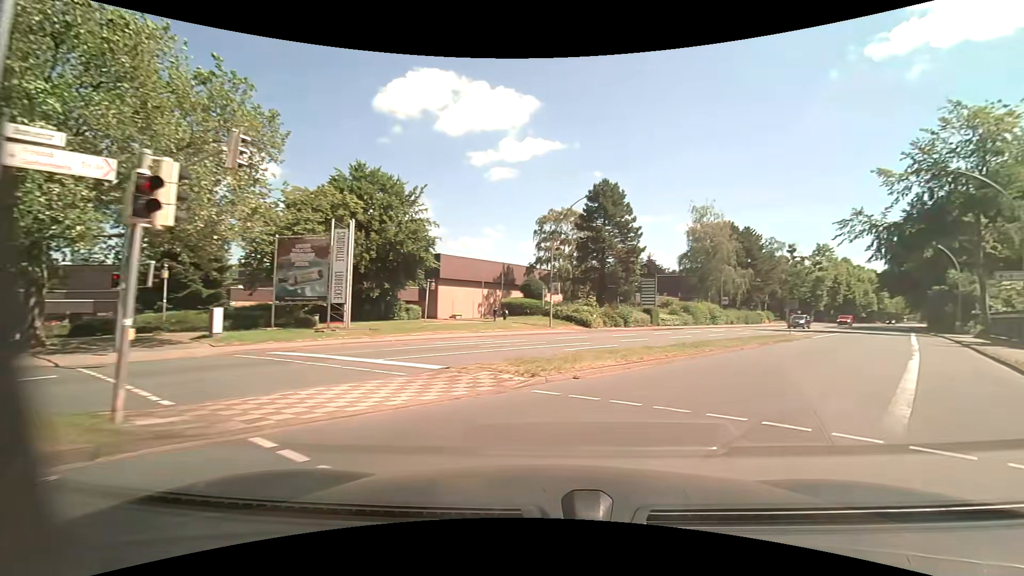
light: Day
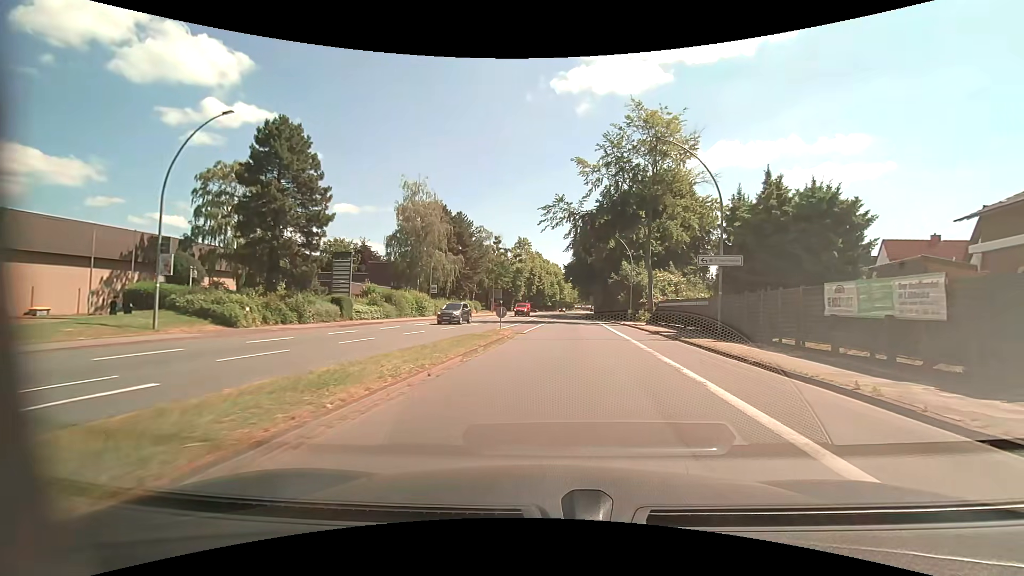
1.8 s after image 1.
(+3.8, +11.5) m; +32°
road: primary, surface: asphalt
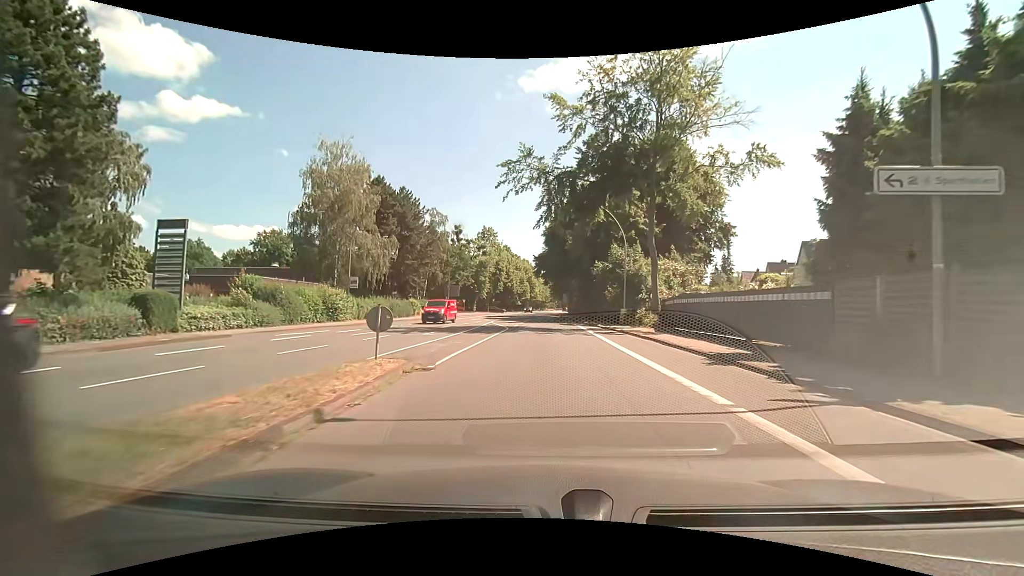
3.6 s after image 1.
(+0.7, +15.7) m; +3°
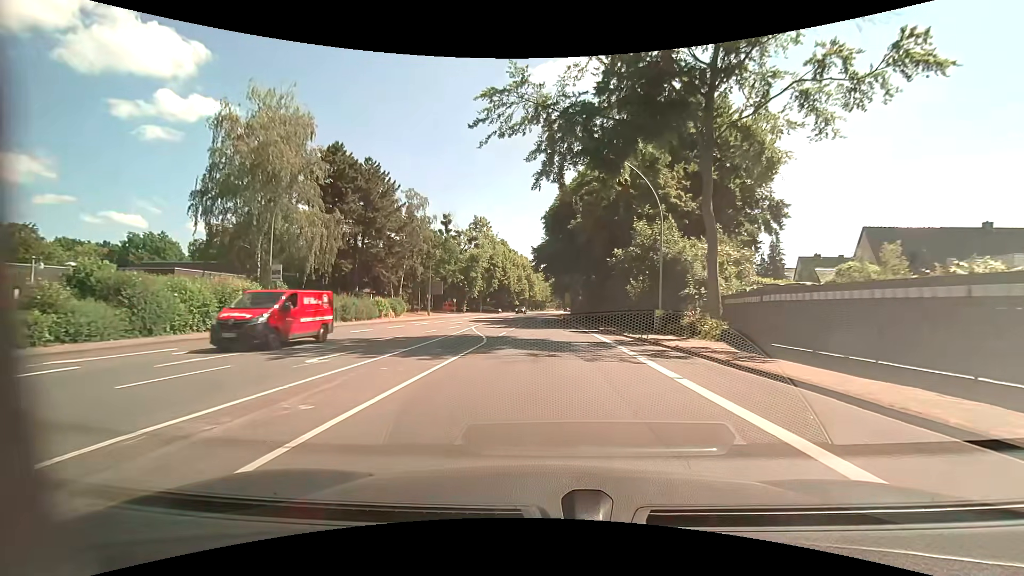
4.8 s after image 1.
(0.0, +12.2) m; 0°
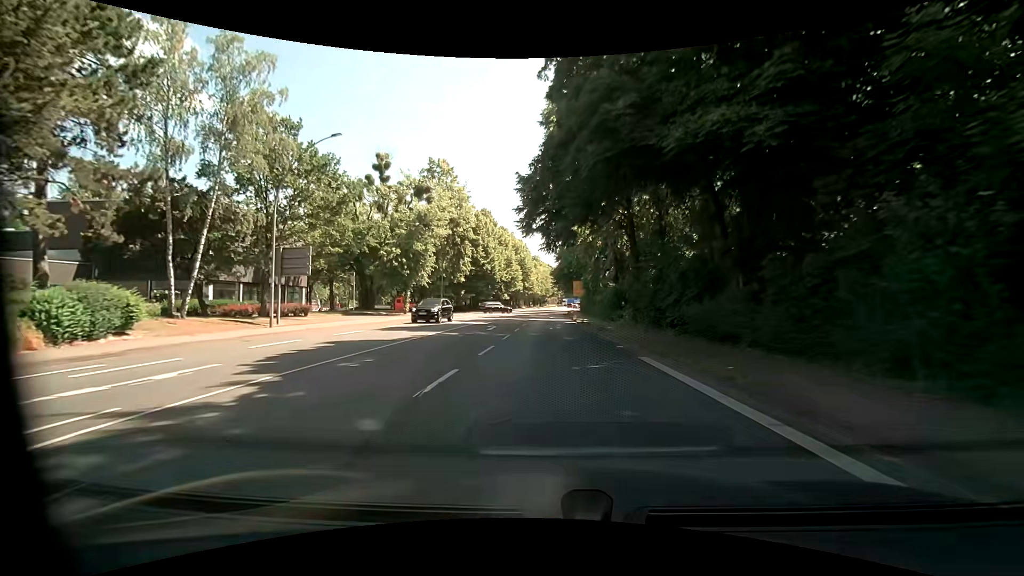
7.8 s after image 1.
(0.0, +35.1) m; 0°
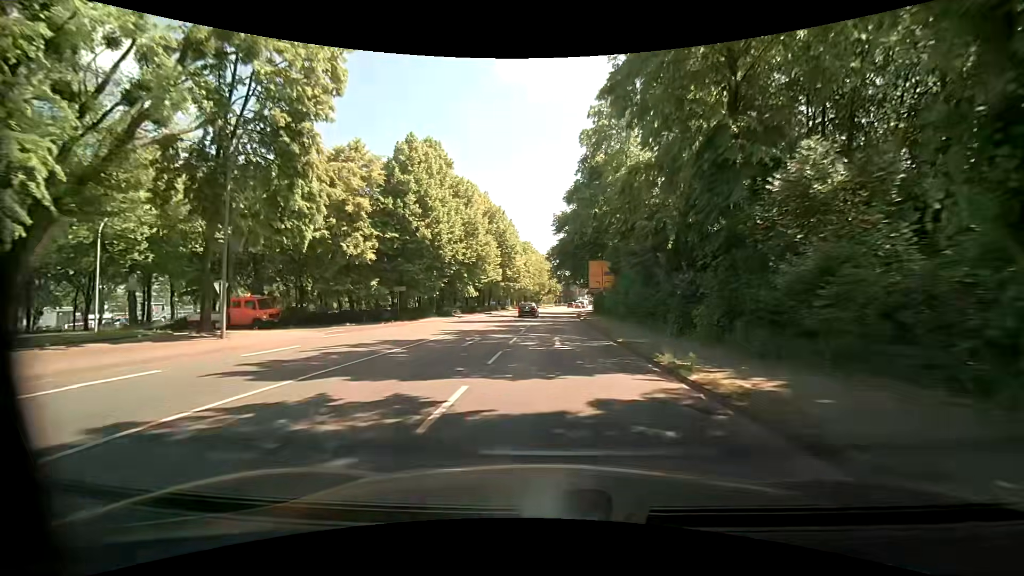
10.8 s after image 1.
(-0.1, +38.0) m; 0°
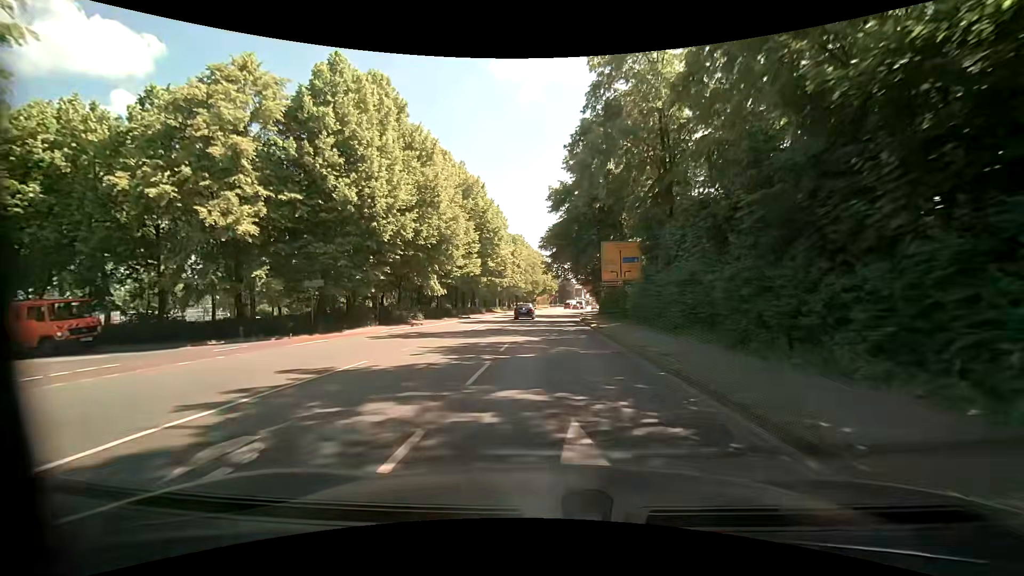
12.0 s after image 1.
(+0.2, +14.8) m; +2°
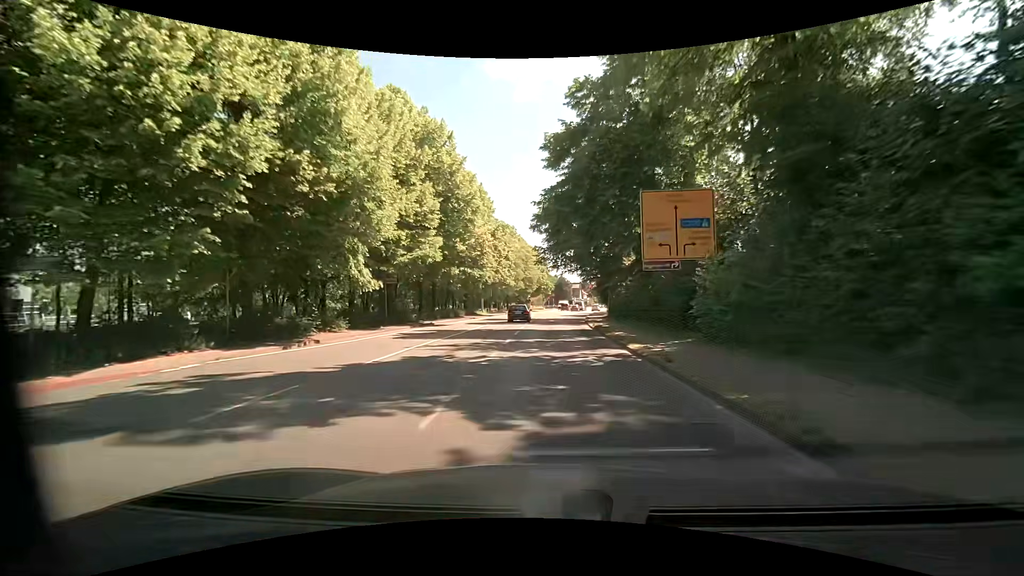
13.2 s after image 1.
(-0.1, +14.9) m; 0°
(0, +10) (0, +20) (0, +30) (0, +40) (0, +50) (0, +60) (+1, +70) (+2, +80) (+3, +90) (+4, +100) m
